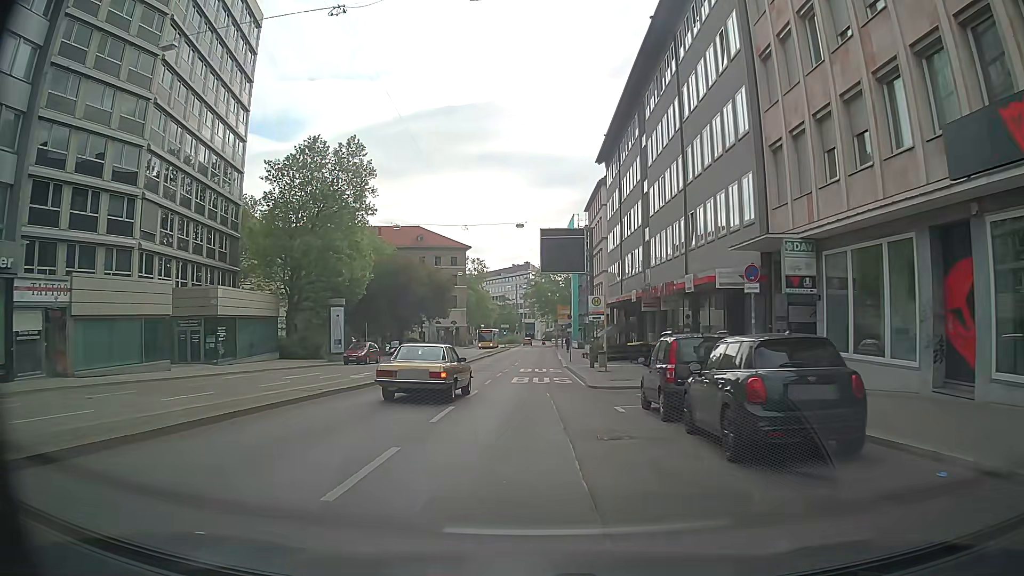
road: secondary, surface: asphalt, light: Day
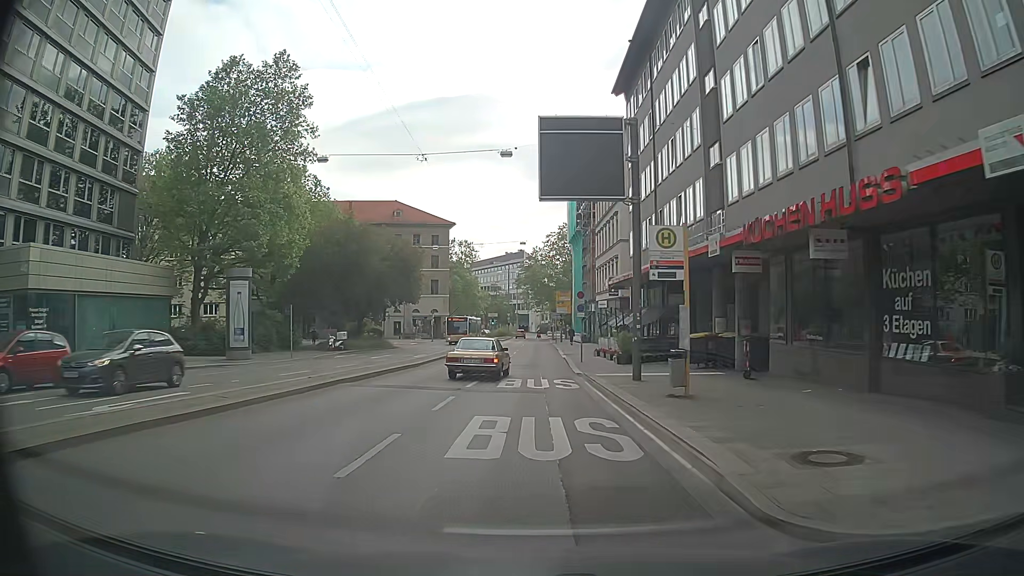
(-0.1, +17.4) m; -1°
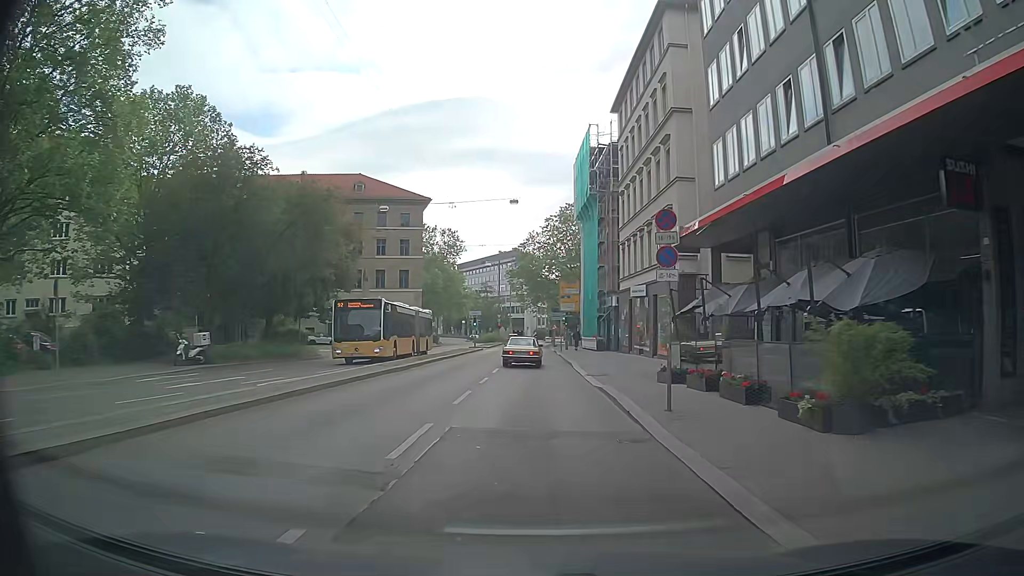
(0.0, +22.5) m; +1°
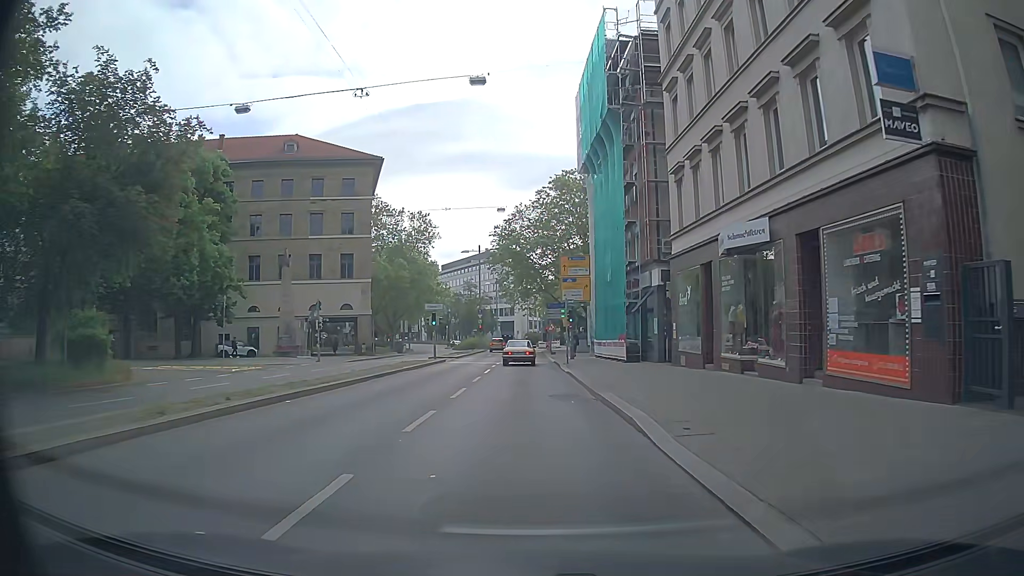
(+0.2, +22.1) m; 0°
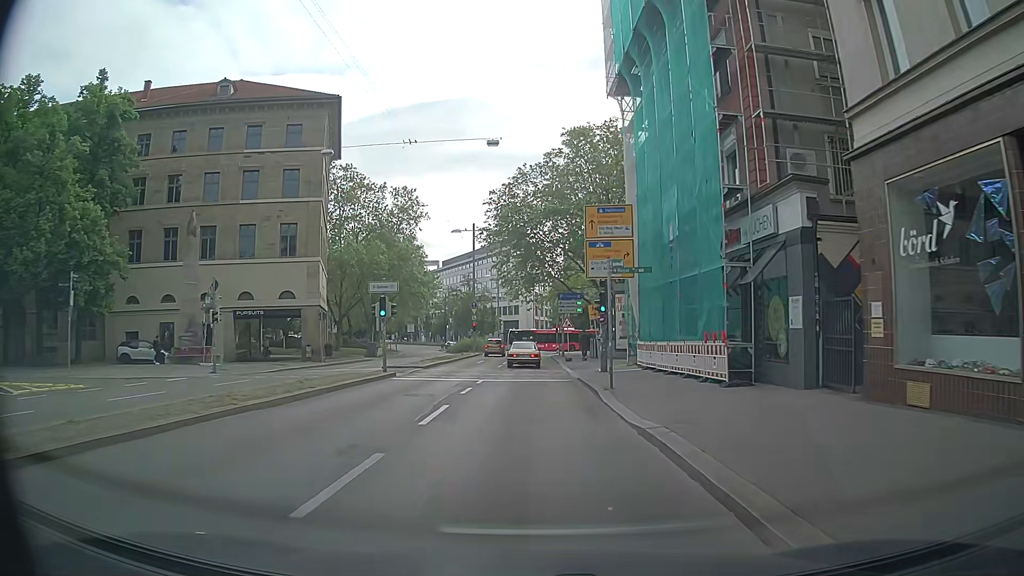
(+0.1, +16.7) m; -2°
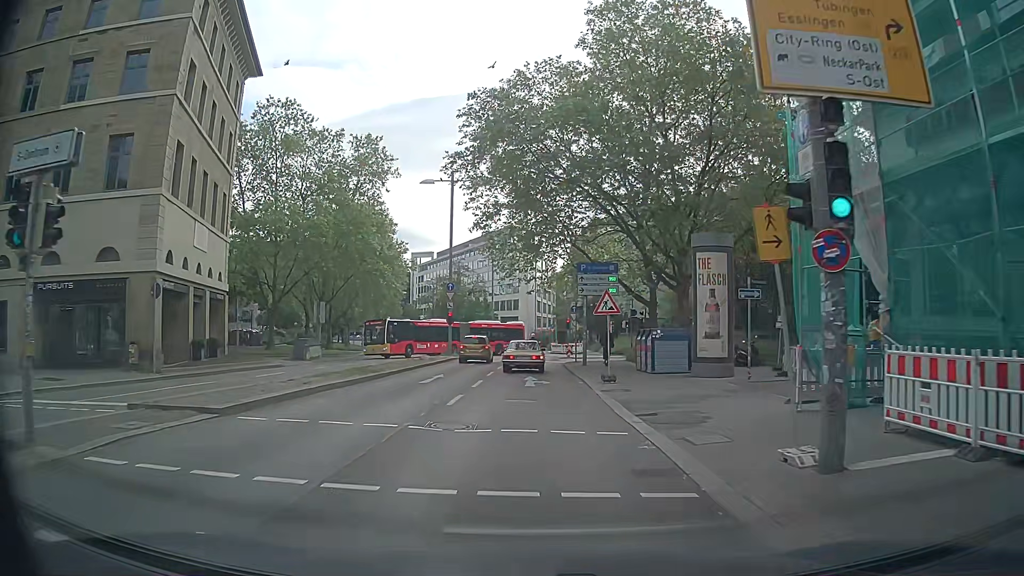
(+0.5, +21.2) m; +1°
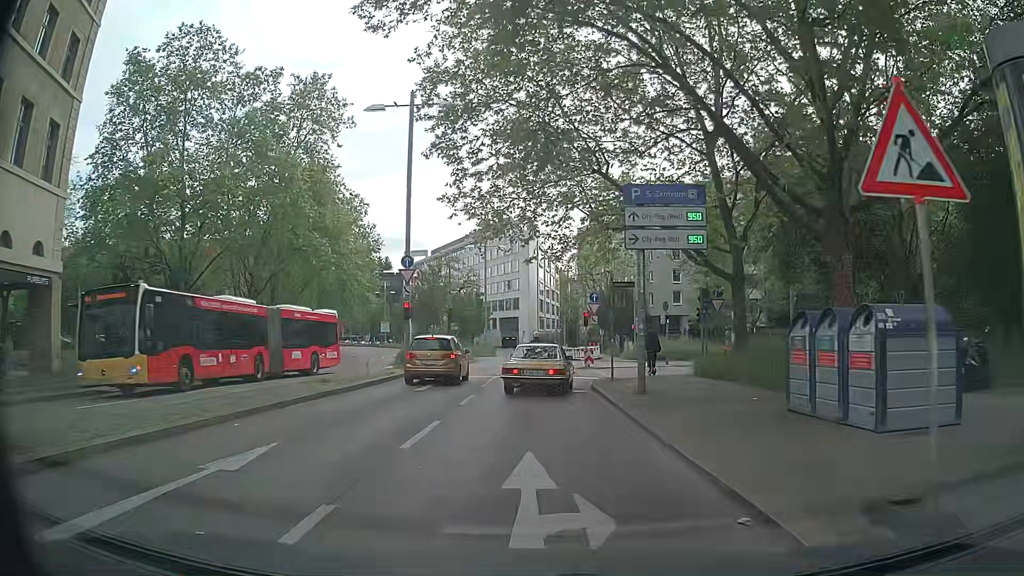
(+0.1, +16.4) m; 0°
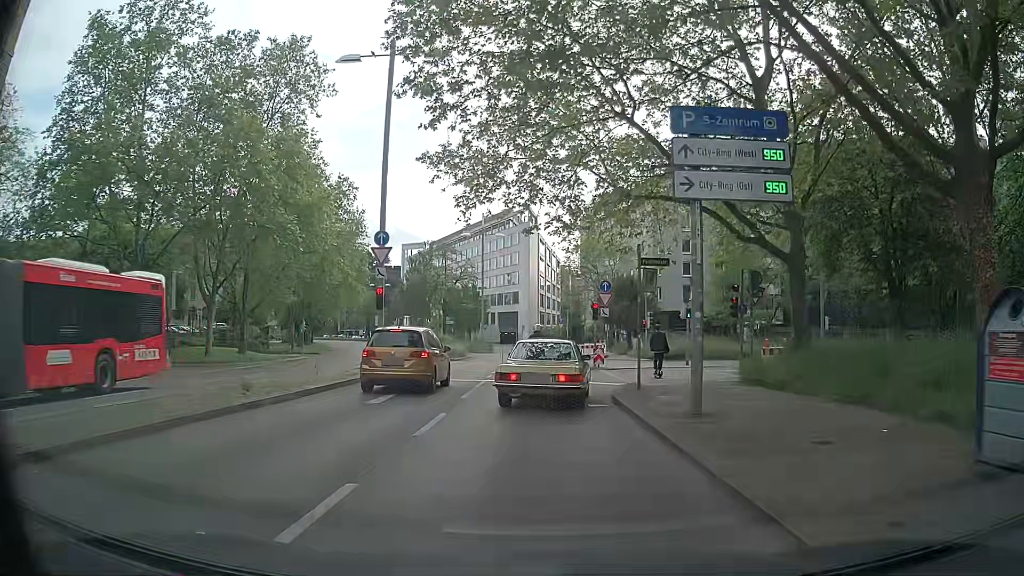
(-0.1, +5.3) m; -2°
